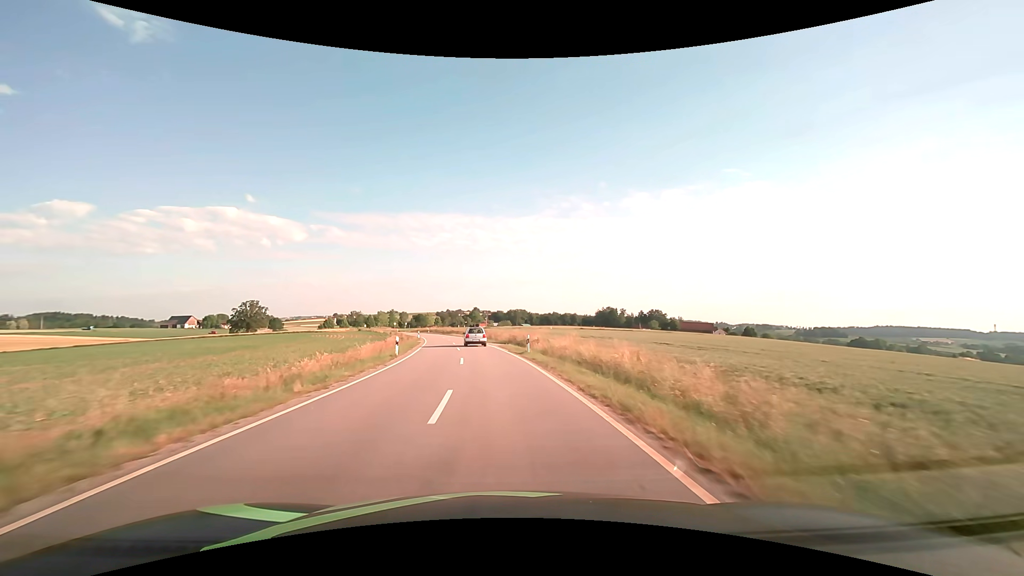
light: Day
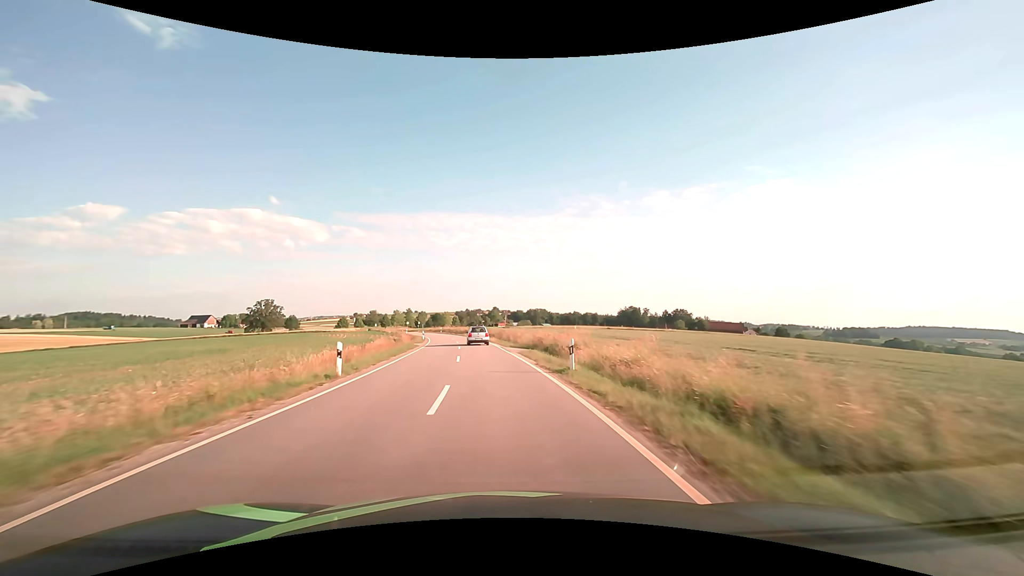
(-0.2, +11.6) m; -2°
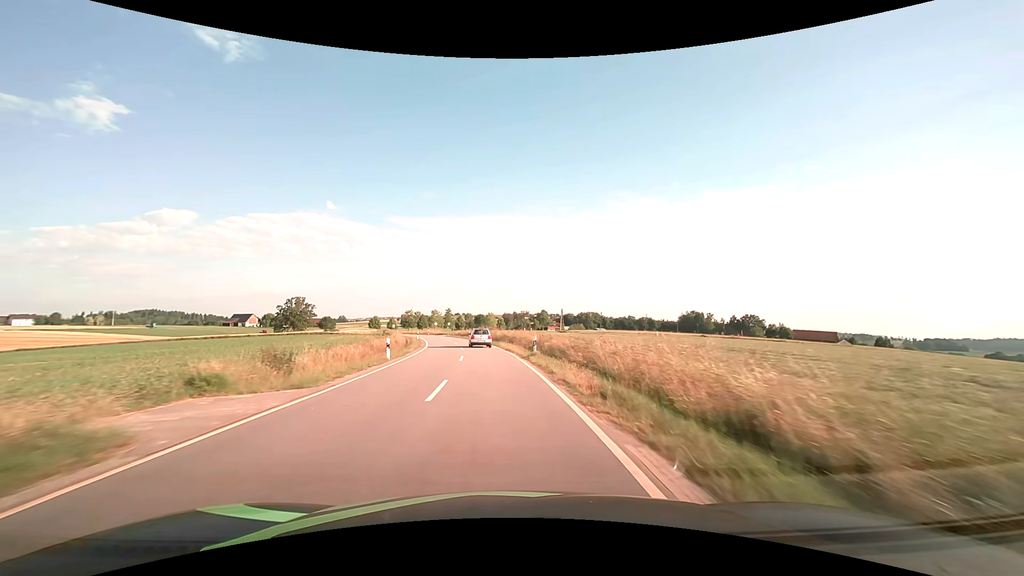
(-1.9, +34.9) m; -6°
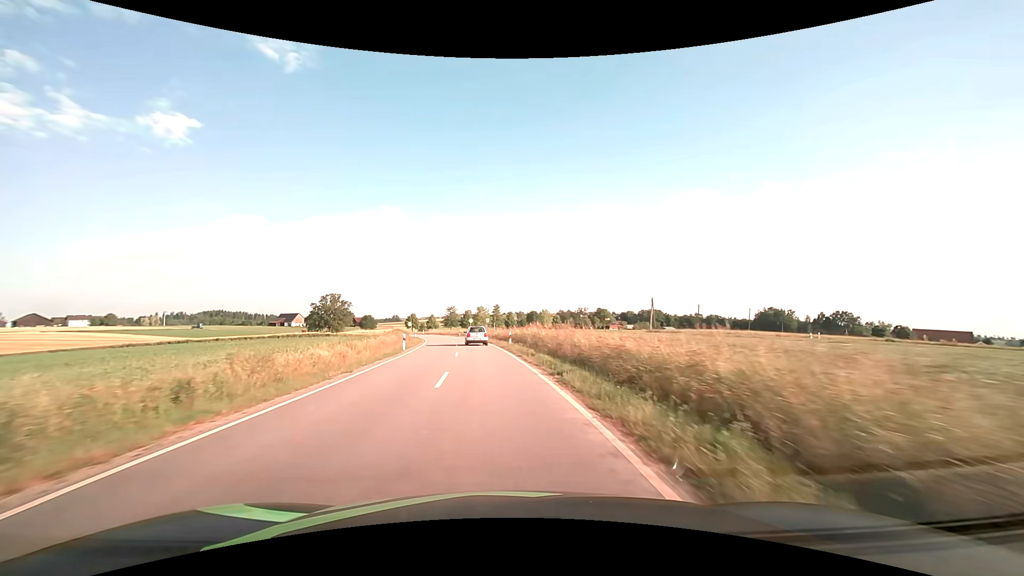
(-1.6, +34.9) m; -6°
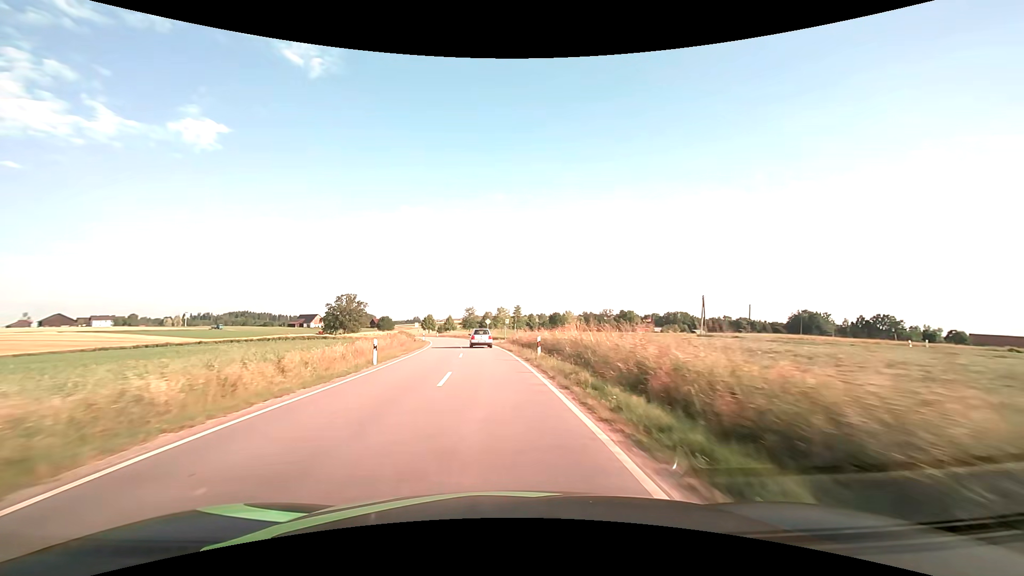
(-0.2, +11.6) m; -2°
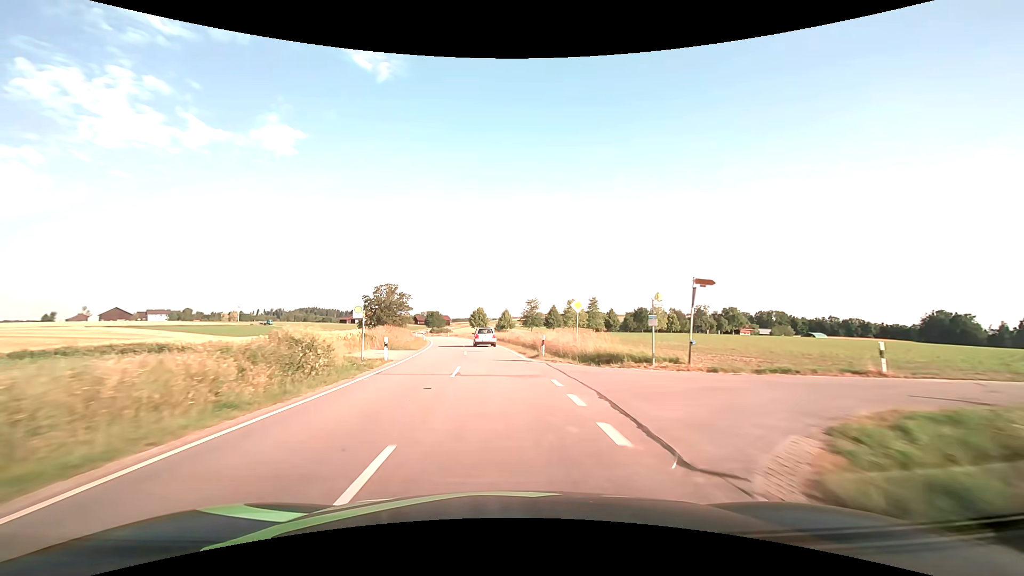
(-3.2, +46.6) m; -7°
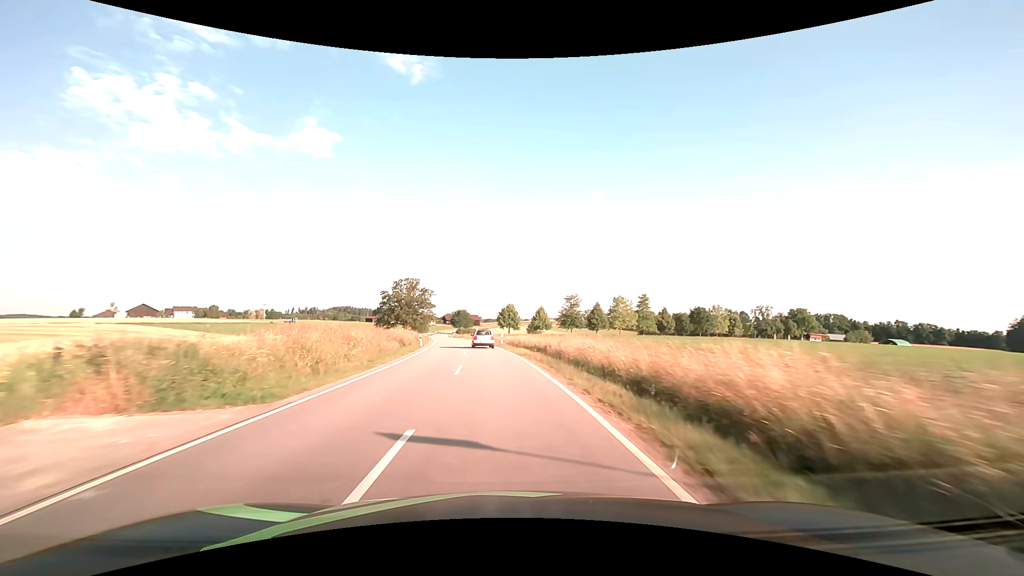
(-0.7, +23.6) m; -4°
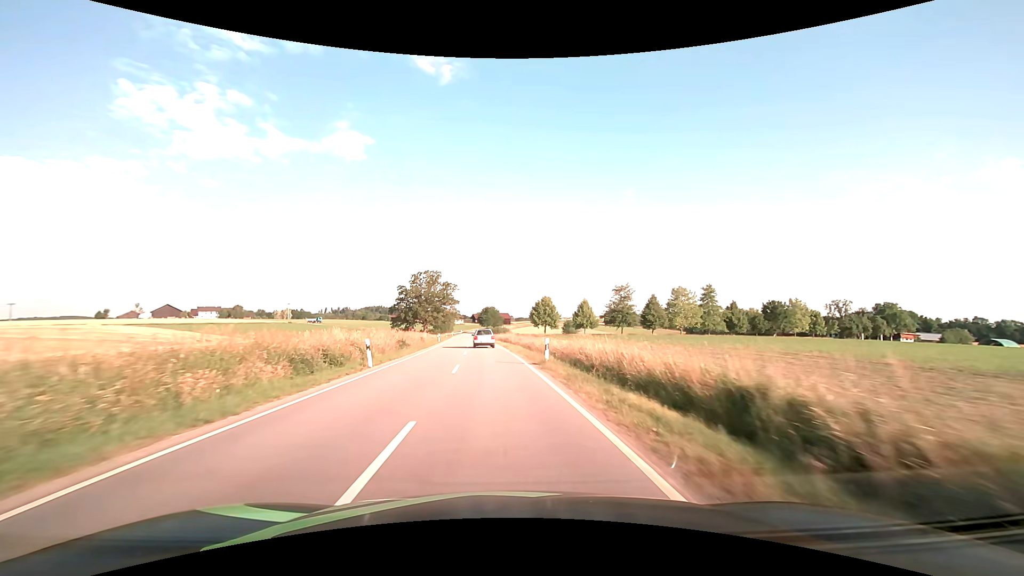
(-0.7, +23.8) m; -4°
(0, +10) (-1, +20) (-1, +30) (-2, +40) (-3, +50) (-4, +60) (-5, +70) (-6, +80) (-6, +90) (-8, +100) m
